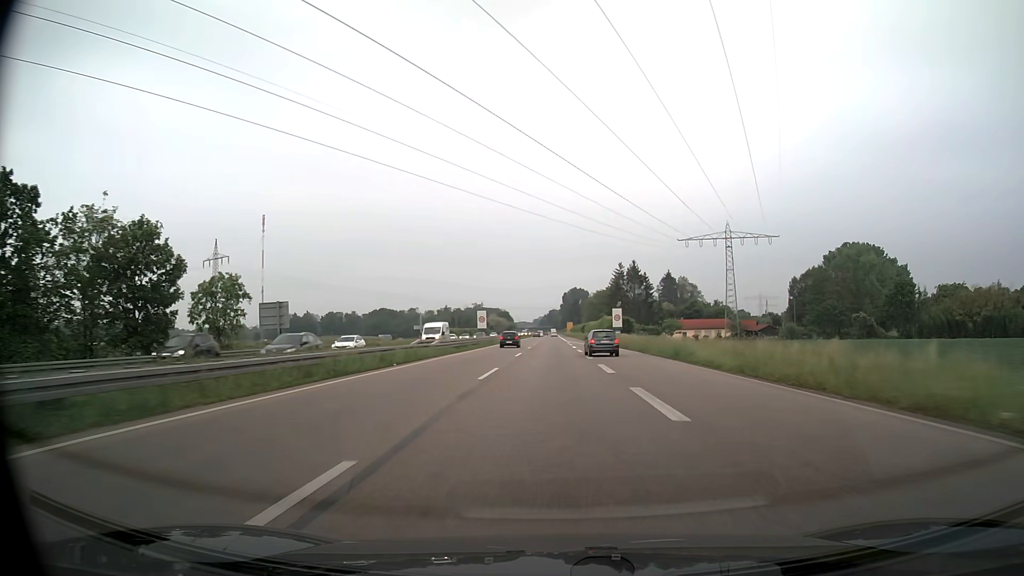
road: trunk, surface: asphalt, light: Day
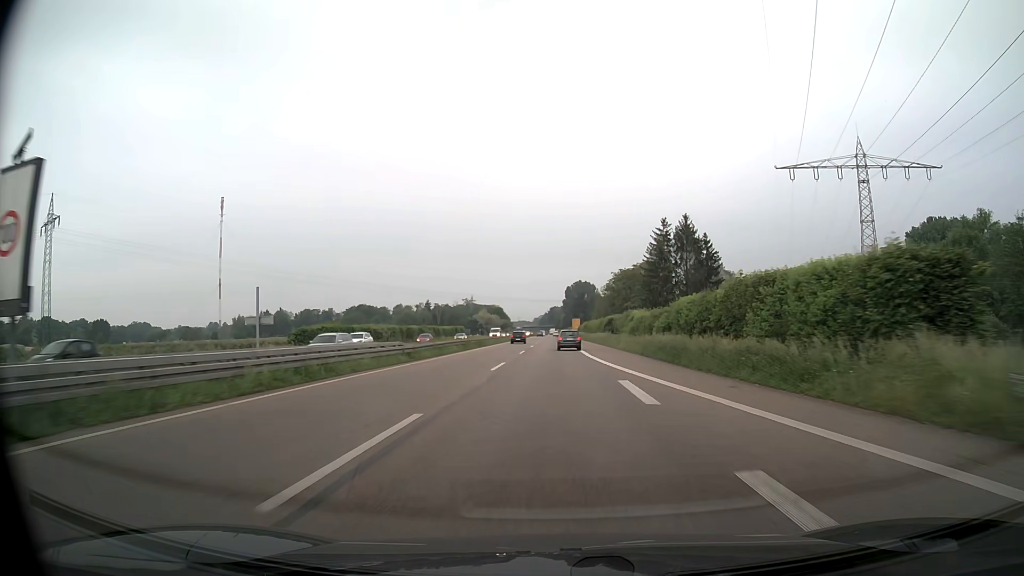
(+0.1, +69.8) m; 0°
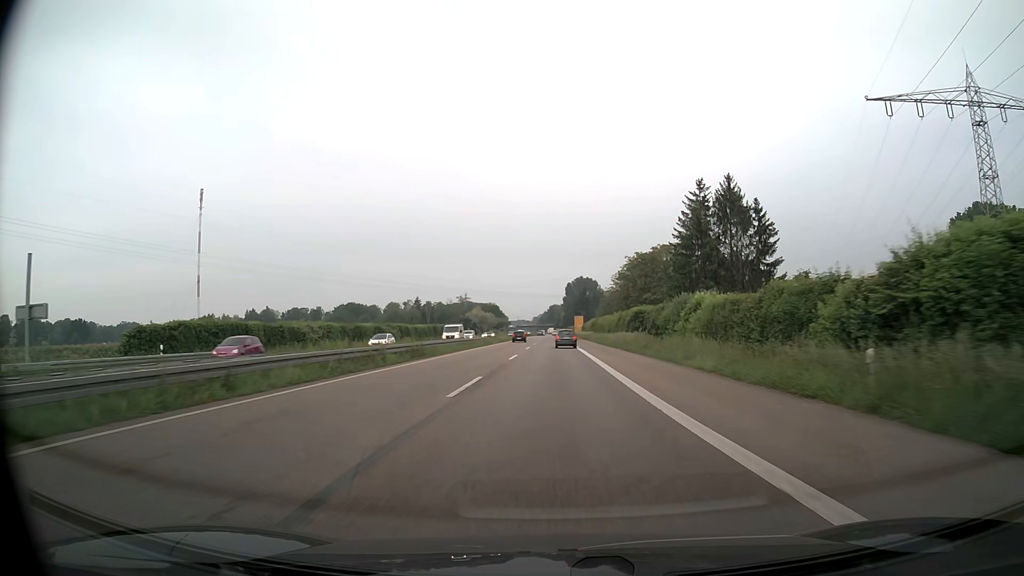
(0.0, +28.0) m; 0°
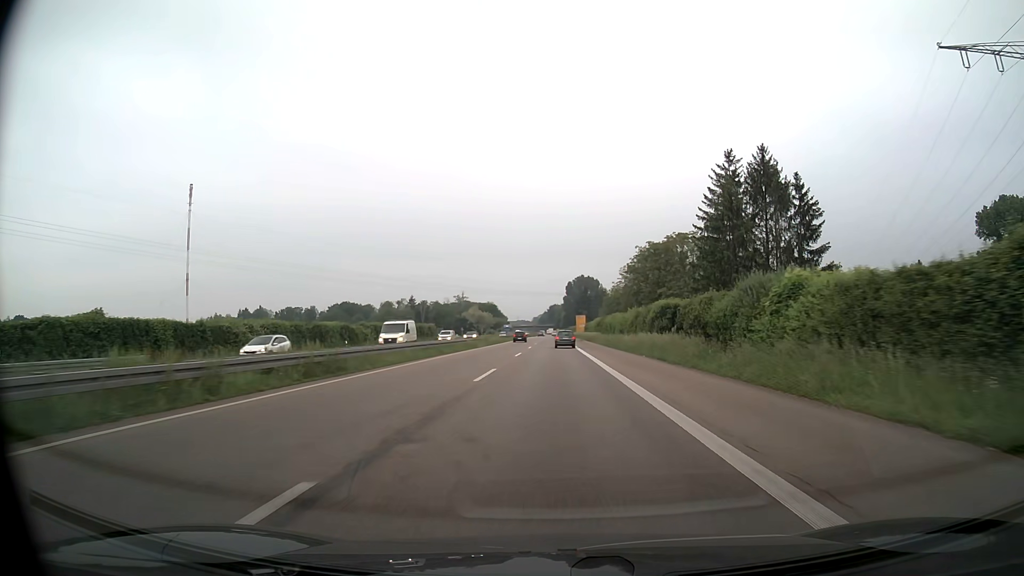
(0.0, +14.0) m; 0°
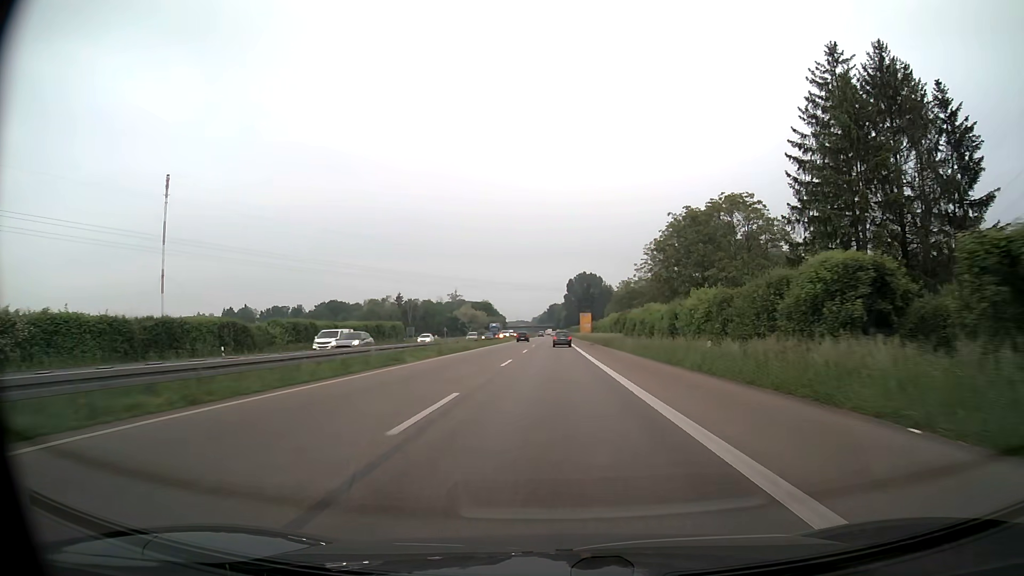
(0.0, +28.0) m; 0°
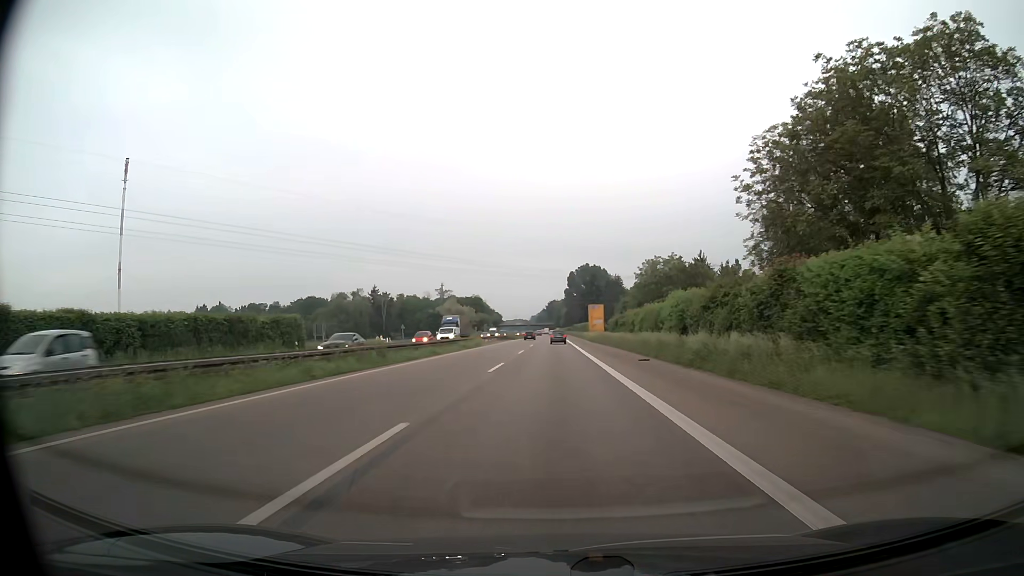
(0.0, +41.9) m; 0°
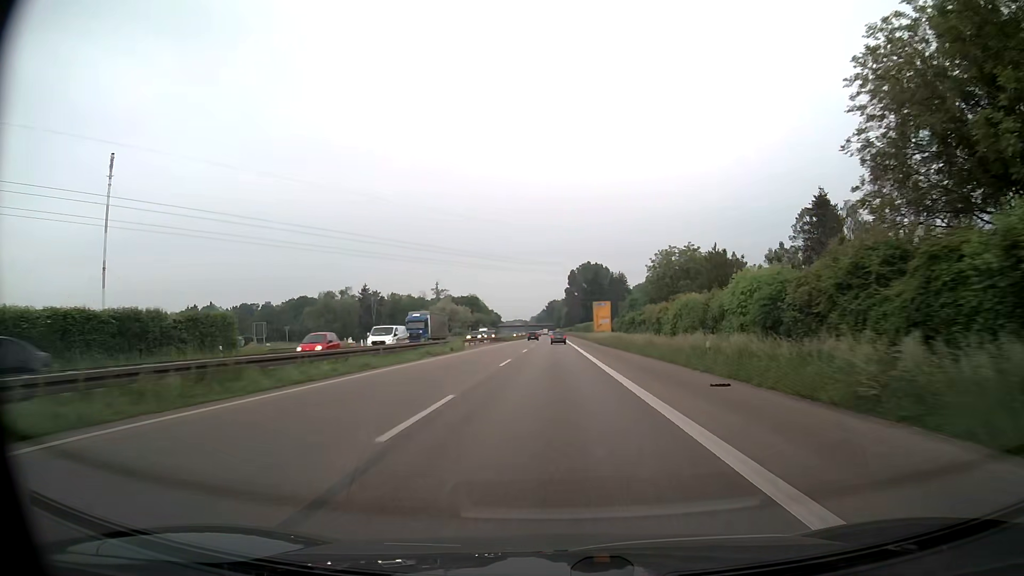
(0.0, +14.0) m; 0°
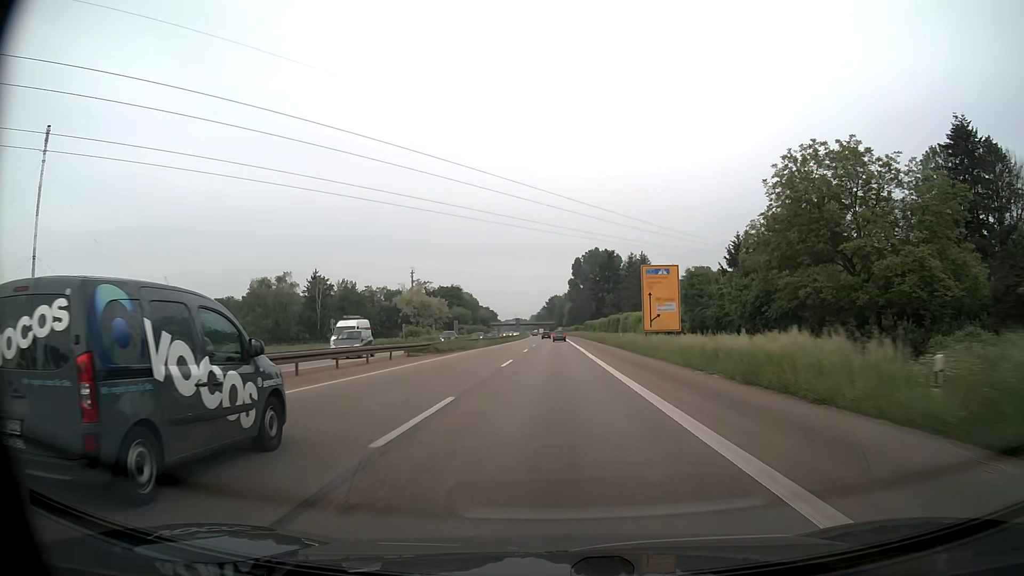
(-0.1, +55.8) m; 0°
(0, +10) (0, +20) (0, +30) (0, +40) (0, +50) (0, +60) (0, +70) (0, +80) (0, +90) (0, +100) m
